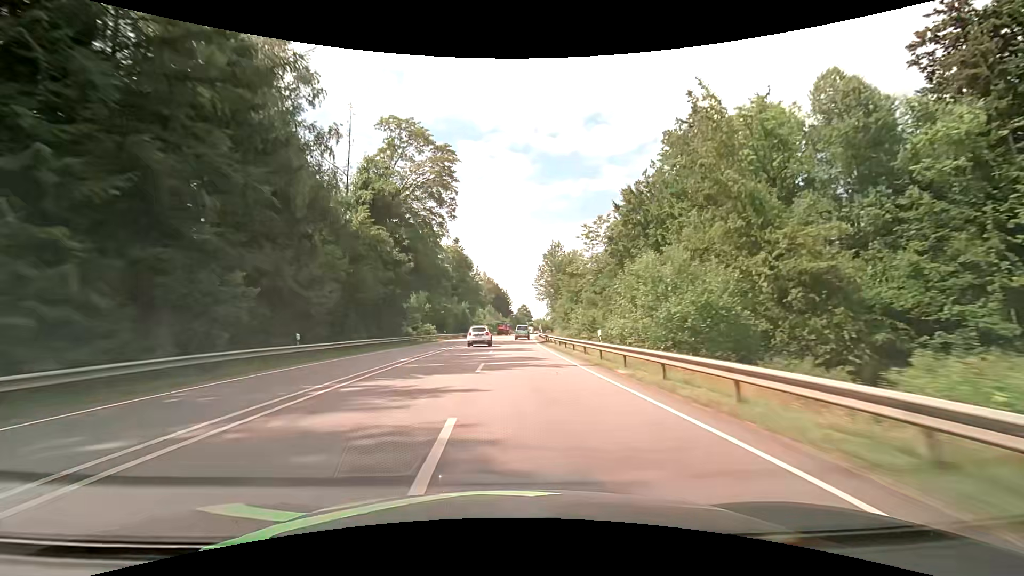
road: primary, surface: asphalt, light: Day
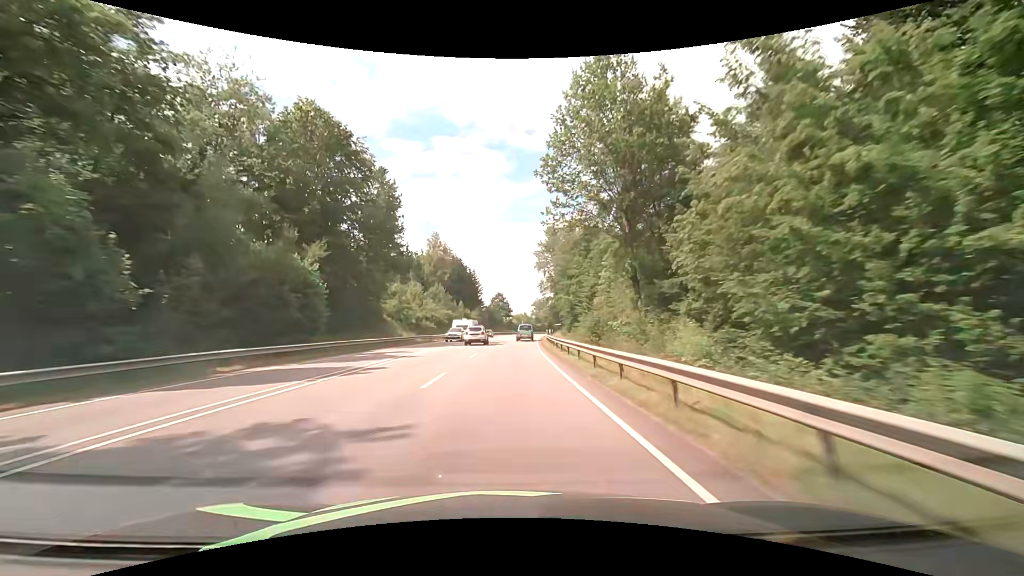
(+1.3, +76.8) m; +2°
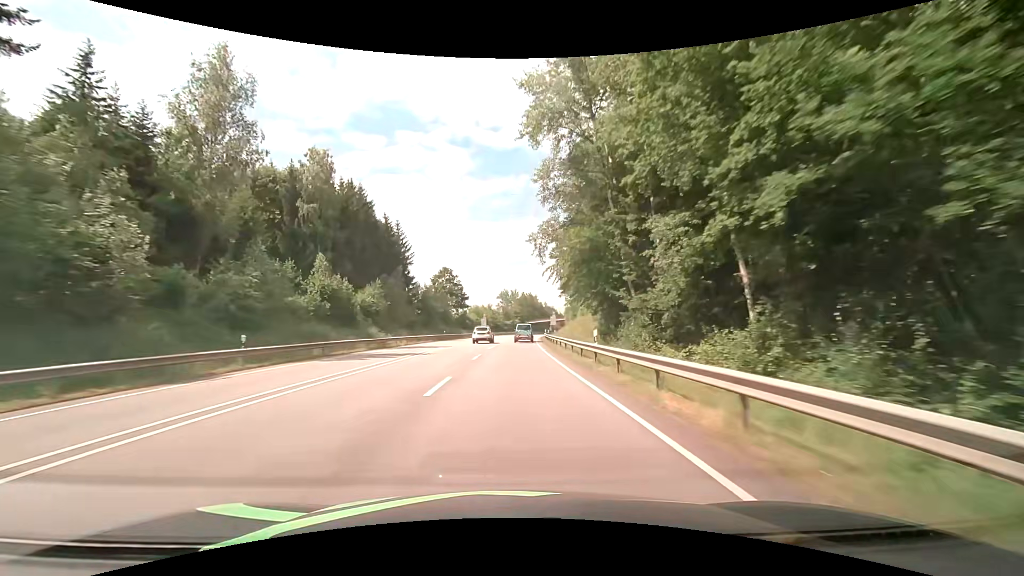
(+2.2, +74.0) m; +4°
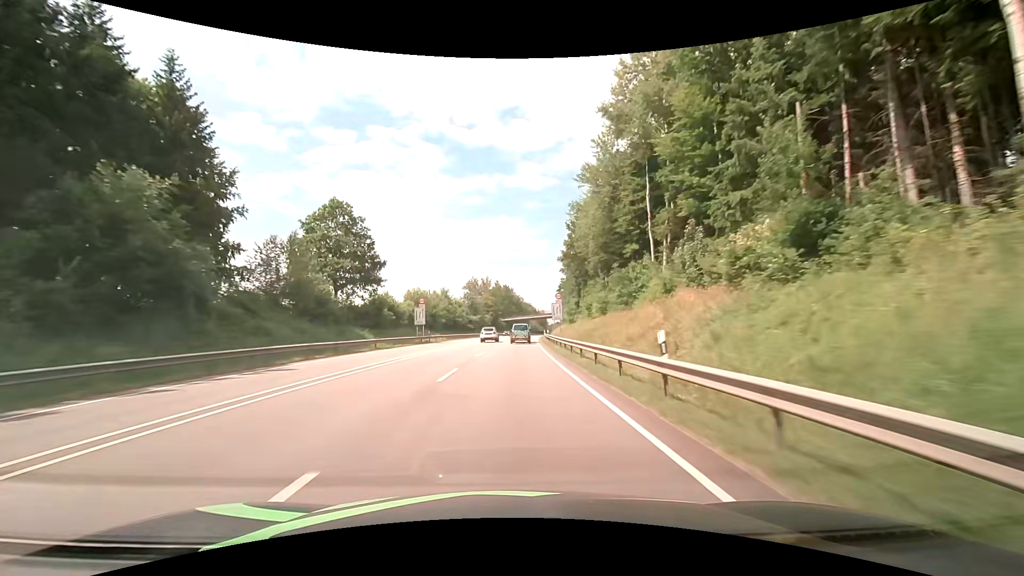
(+1.6, +57.6) m; +3°
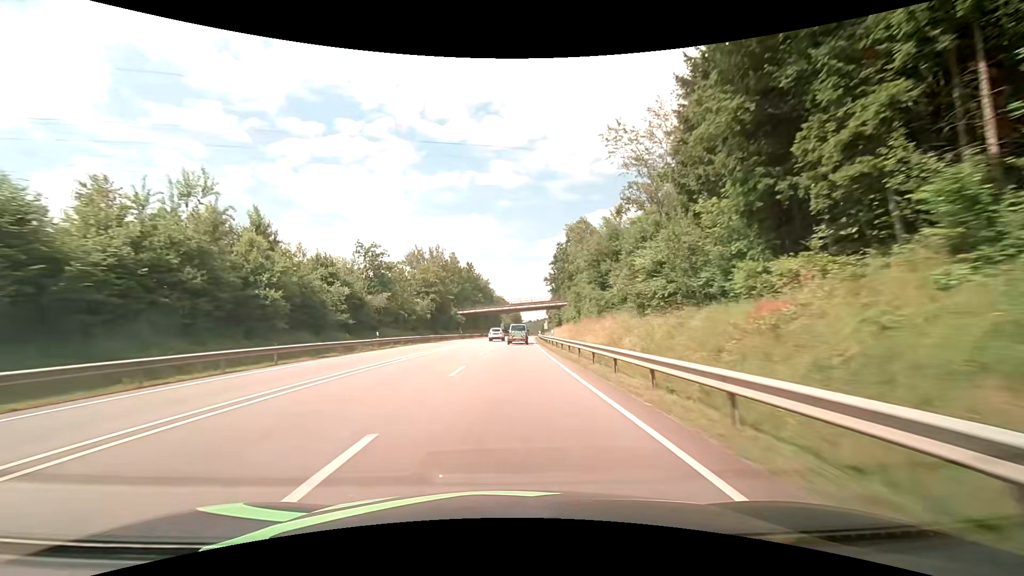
(+2.2, +71.0) m; +3°
